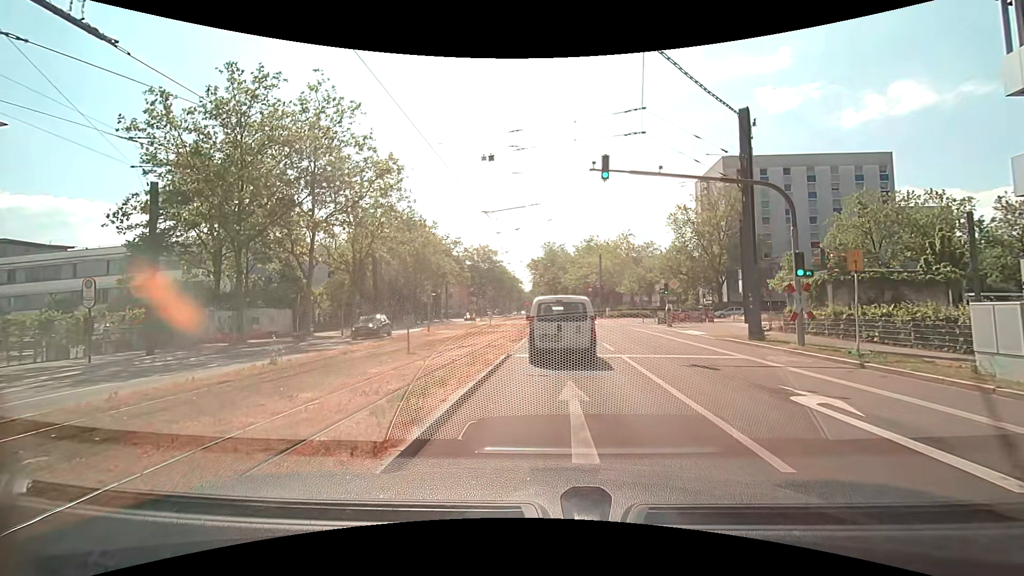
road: secondary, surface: asphalt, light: Day
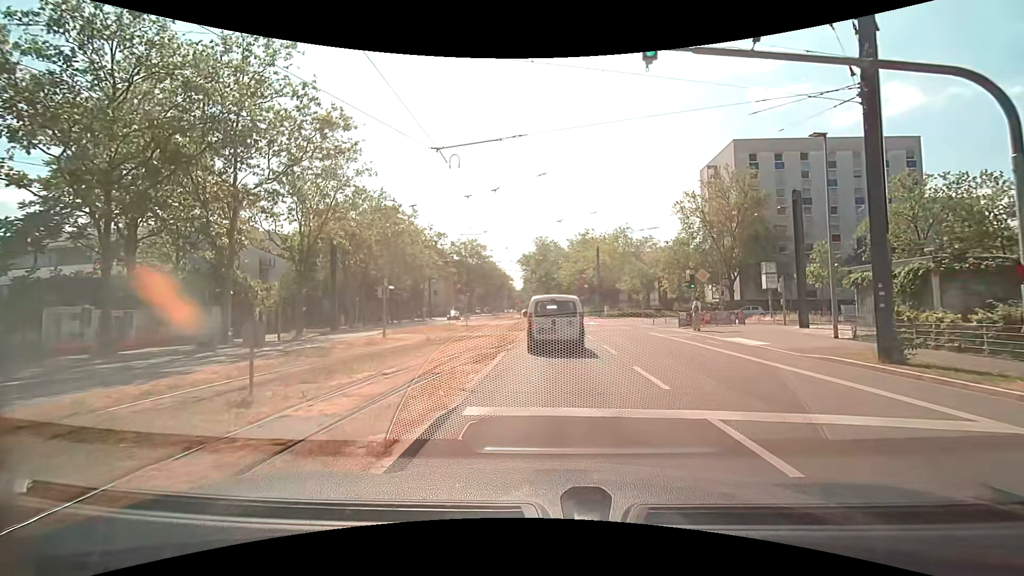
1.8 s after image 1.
(+0.1, +8.3) m; +1°
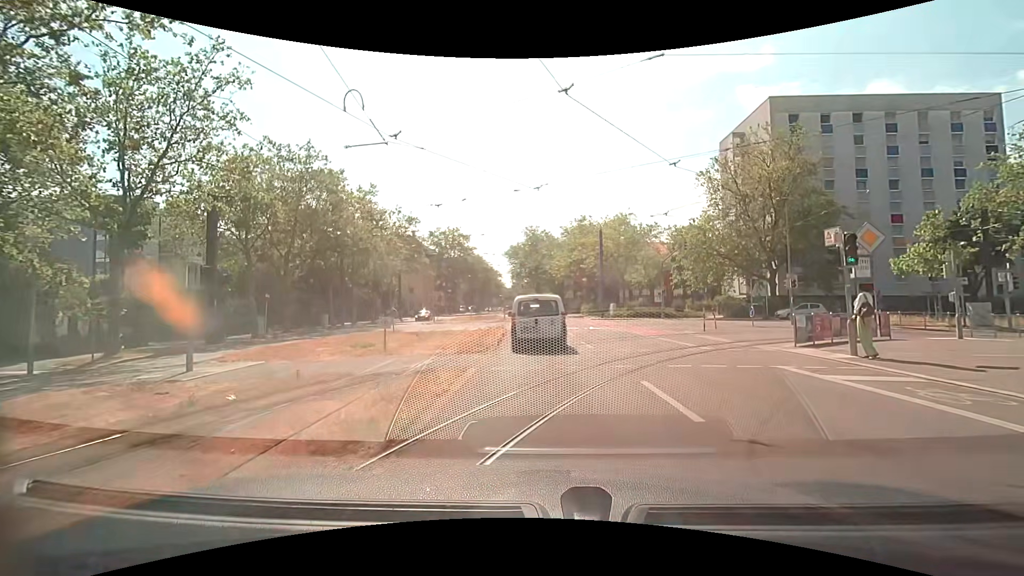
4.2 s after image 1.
(0.0, +14.7) m; +1°
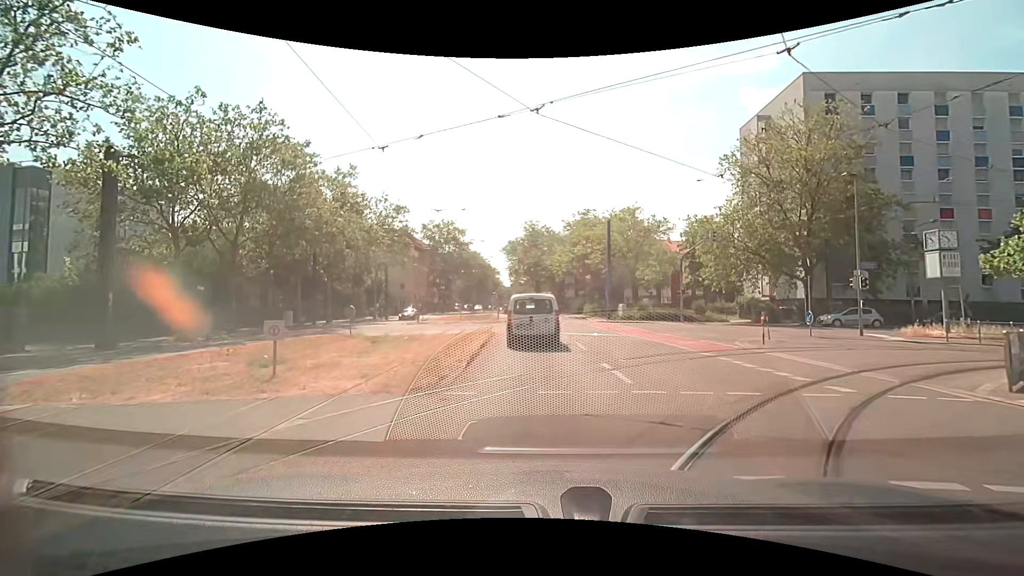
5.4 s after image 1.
(0.0, +6.8) m; 0°
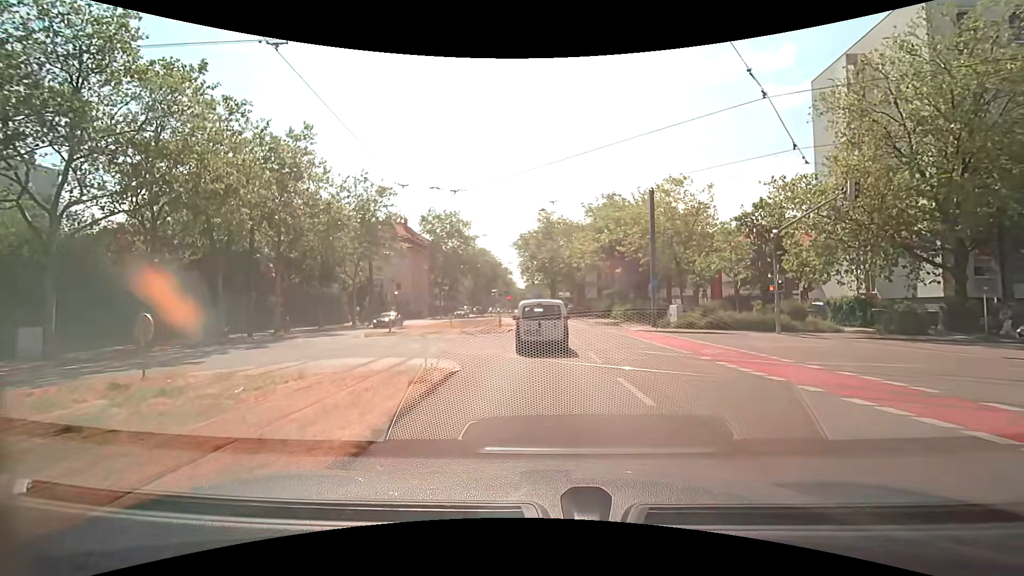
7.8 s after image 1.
(-0.2, +13.8) m; -2°
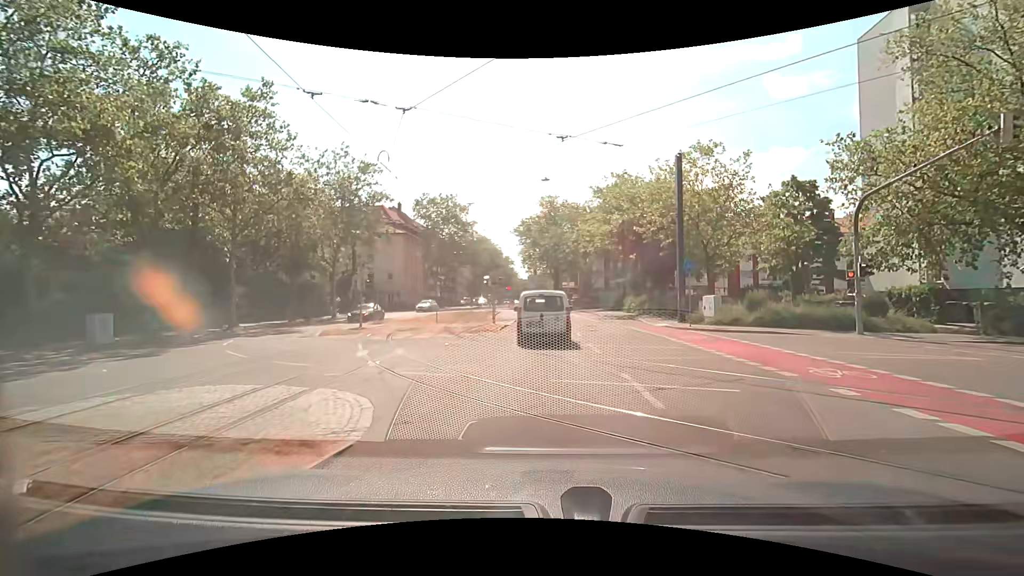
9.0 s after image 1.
(-0.1, +6.4) m; 0°
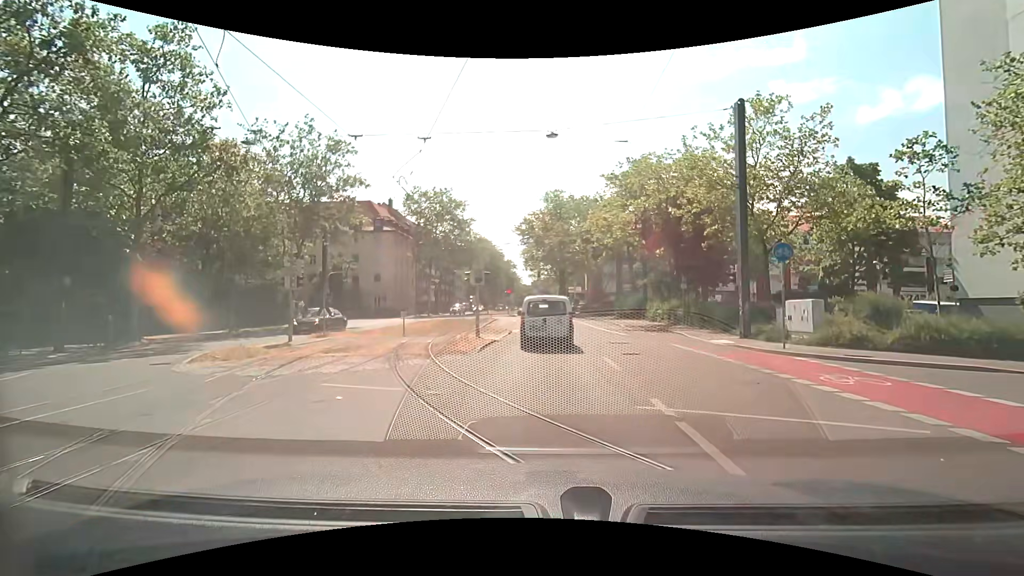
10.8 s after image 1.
(-0.1, +8.9) m; -1°
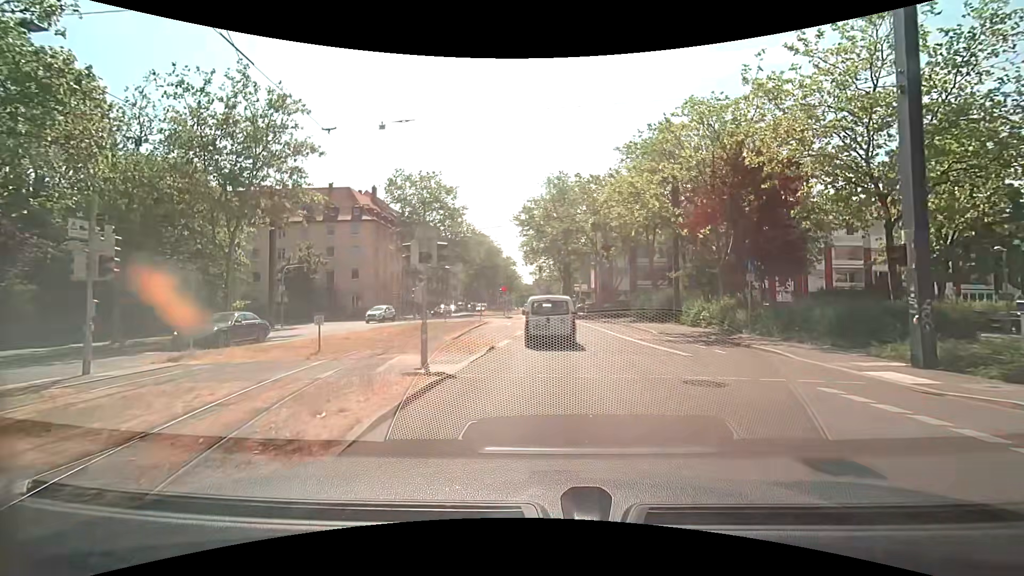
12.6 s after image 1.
(-0.1, +9.9) m; 0°
(0, +10) (0, +20) (0, +30) (0, +40) (-1, +50) (-2, +60) (-2, +70) (-3, +80) (-3, +90) (-3, +100) m
